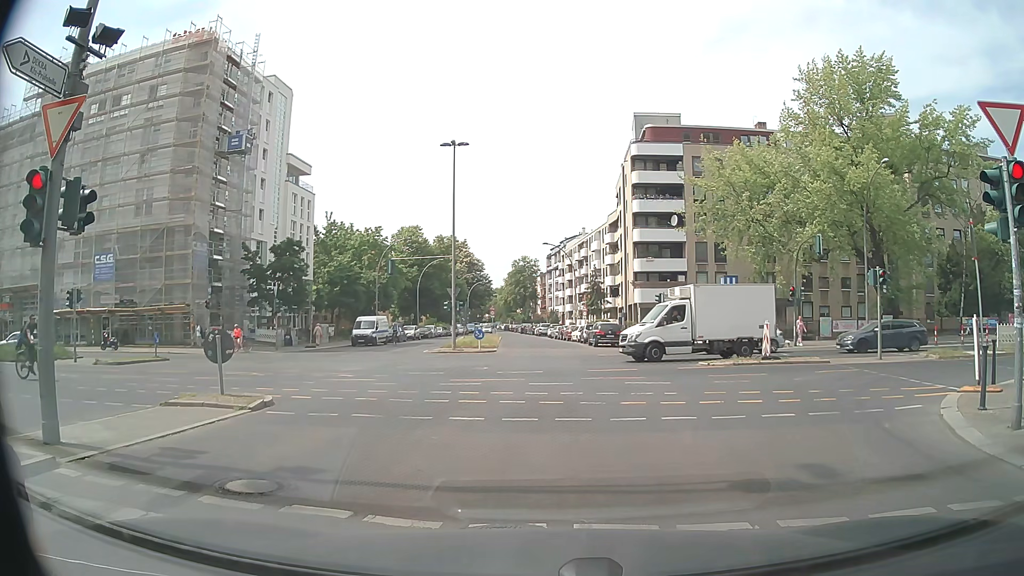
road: tertiary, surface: asphalt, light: Day
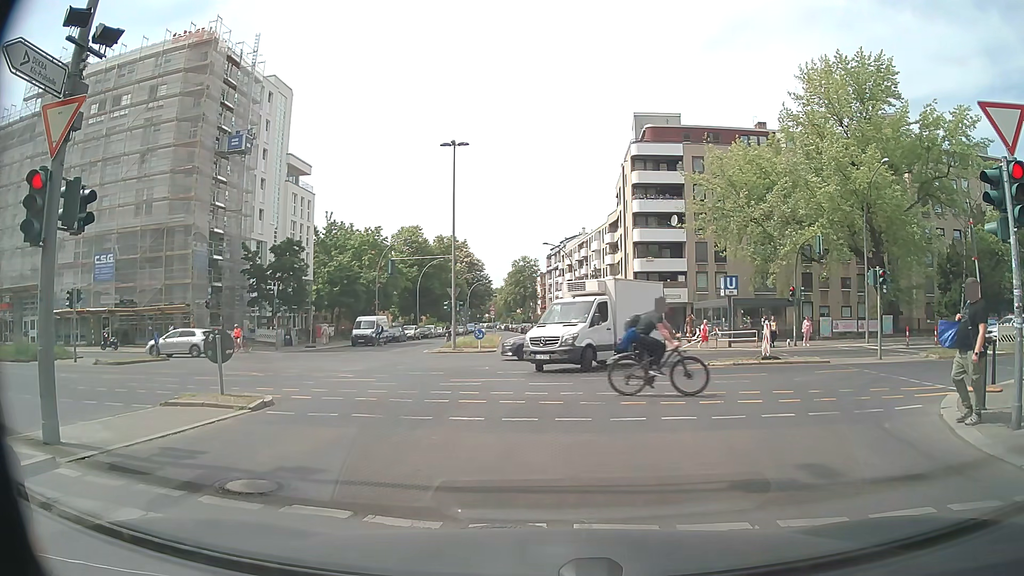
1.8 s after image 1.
(0.0, 0.0) m; 0°
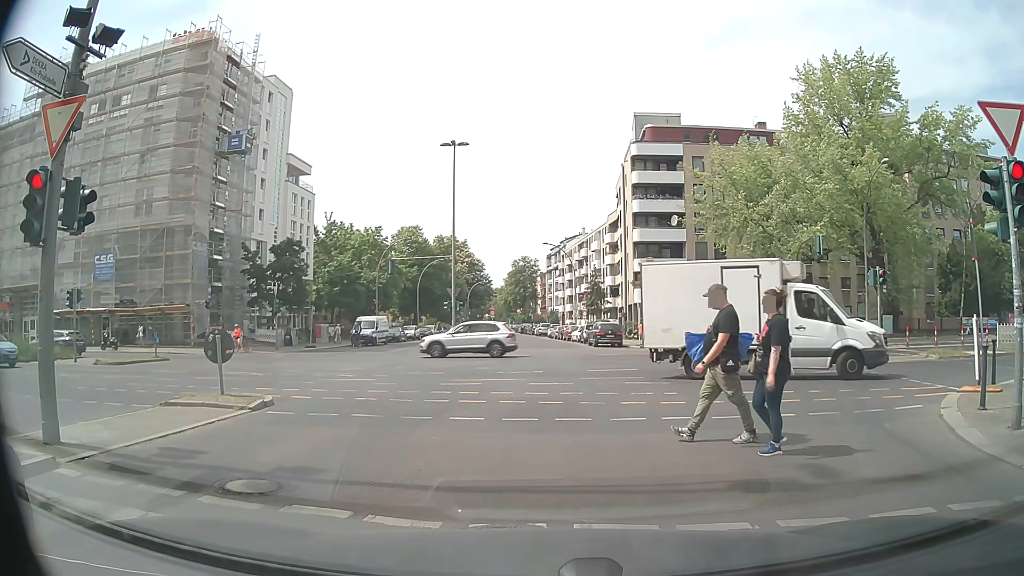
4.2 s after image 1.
(0.0, 0.0) m; 0°
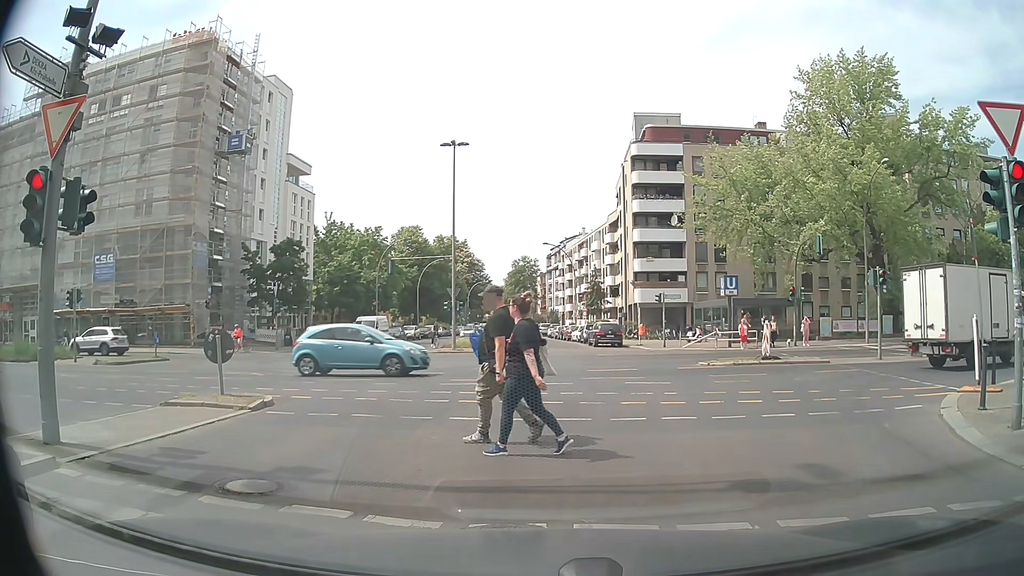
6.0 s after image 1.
(0.0, 0.0) m; 0°
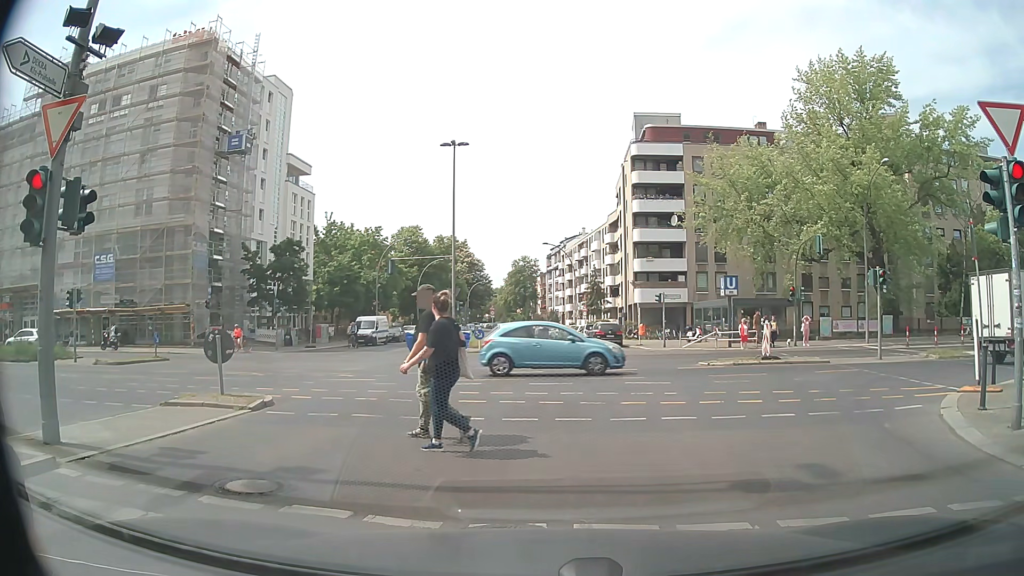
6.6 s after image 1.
(0.0, 0.0) m; 0°
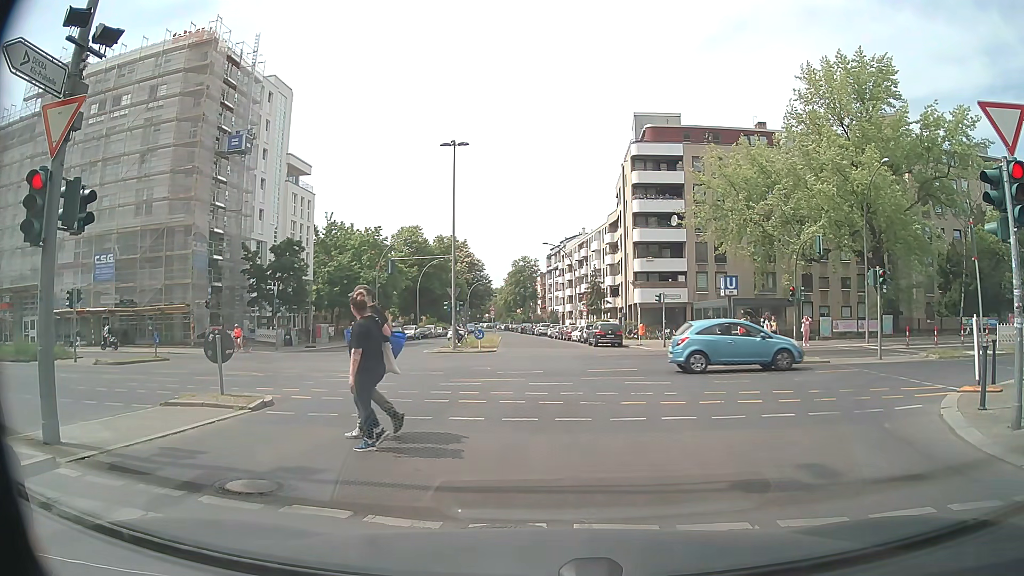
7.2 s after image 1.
(0.0, 0.0) m; 0°
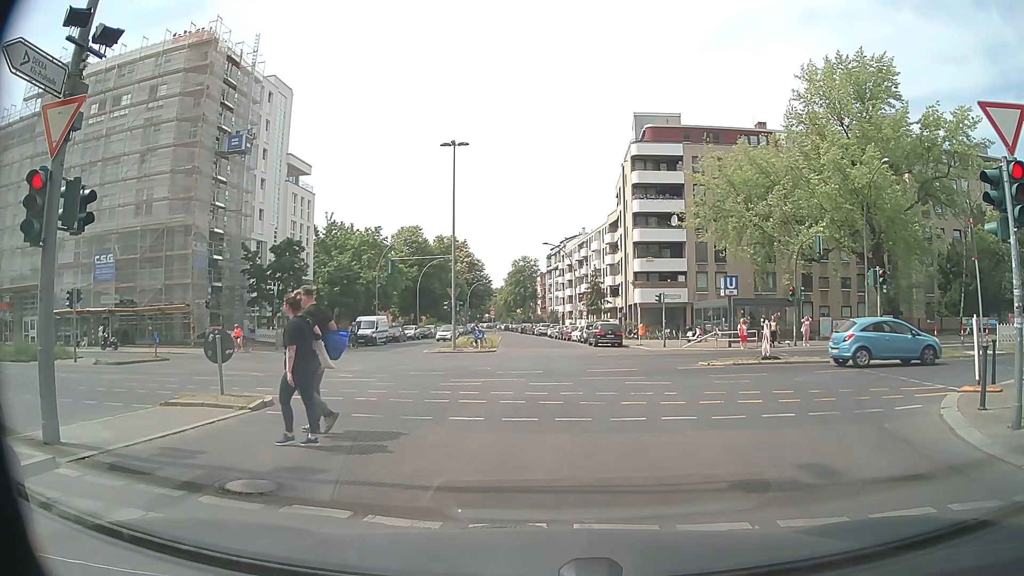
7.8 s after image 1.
(0.0, 0.0) m; 0°
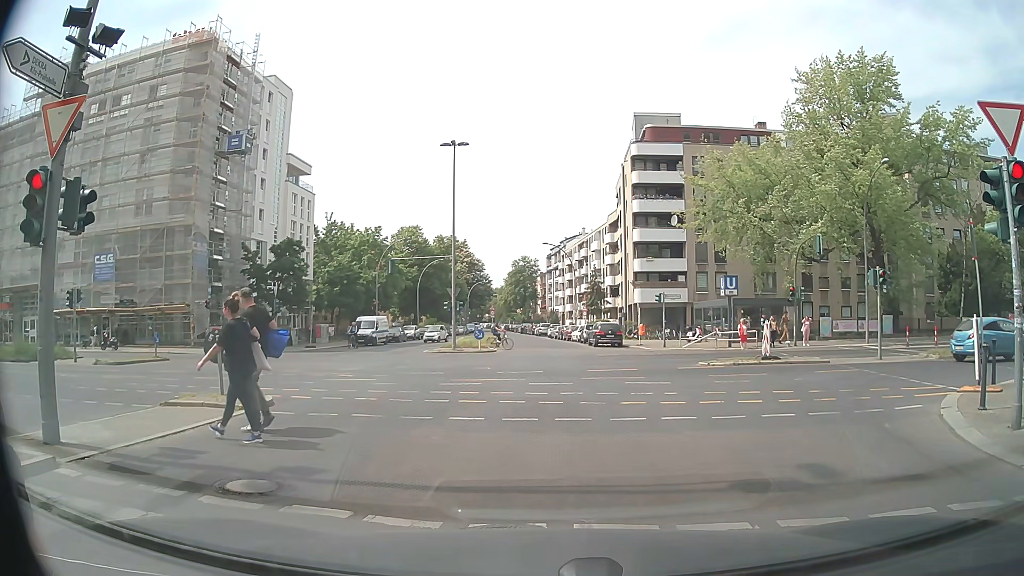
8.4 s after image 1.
(0.0, 0.0) m; 0°
